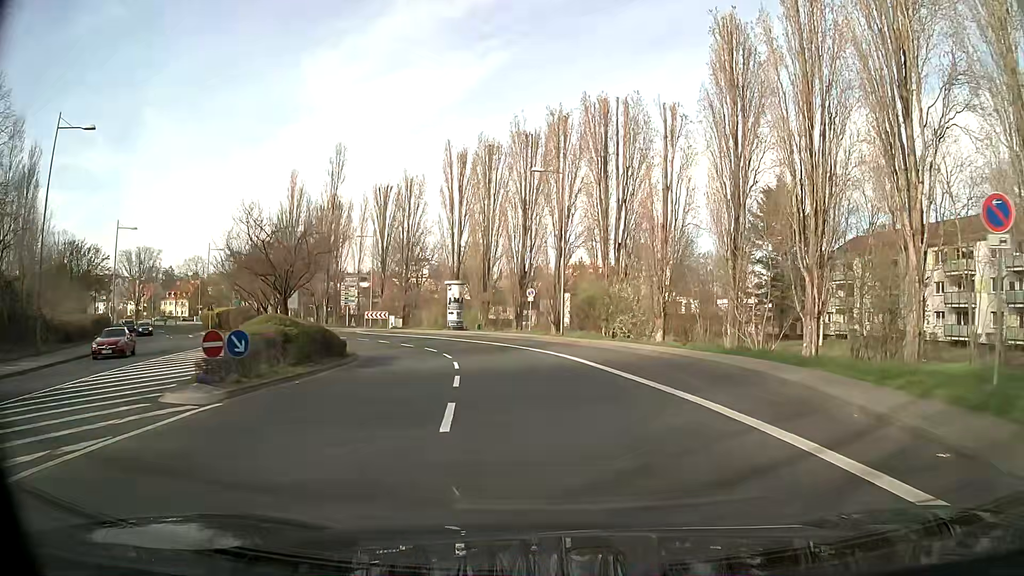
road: tertiary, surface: asphalt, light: Day
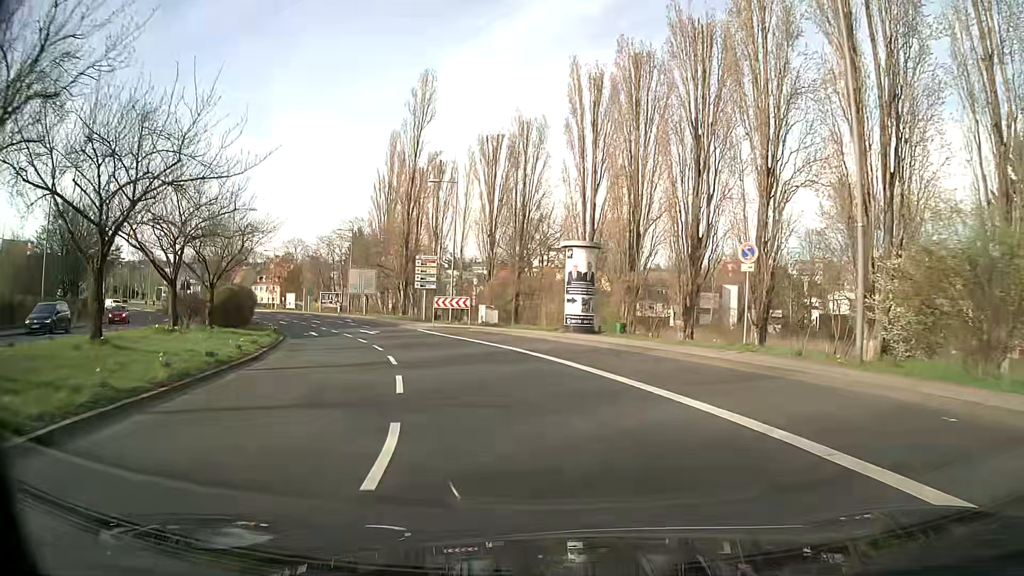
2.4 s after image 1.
(-2.4, +27.1) m; -12°
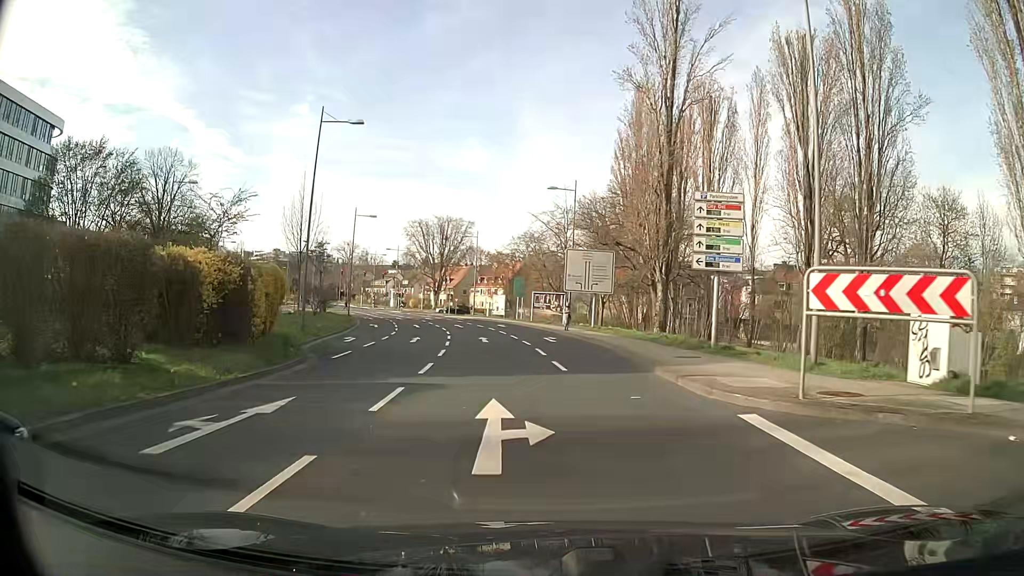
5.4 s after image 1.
(-6.3, +31.9) m; -21°
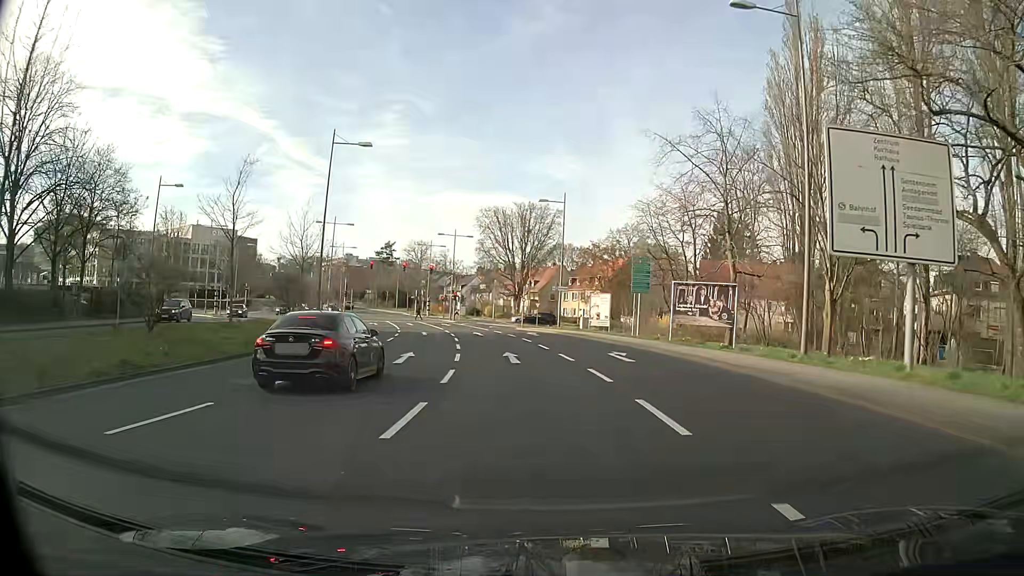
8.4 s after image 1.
(-2.6, +32.1) m; -8°
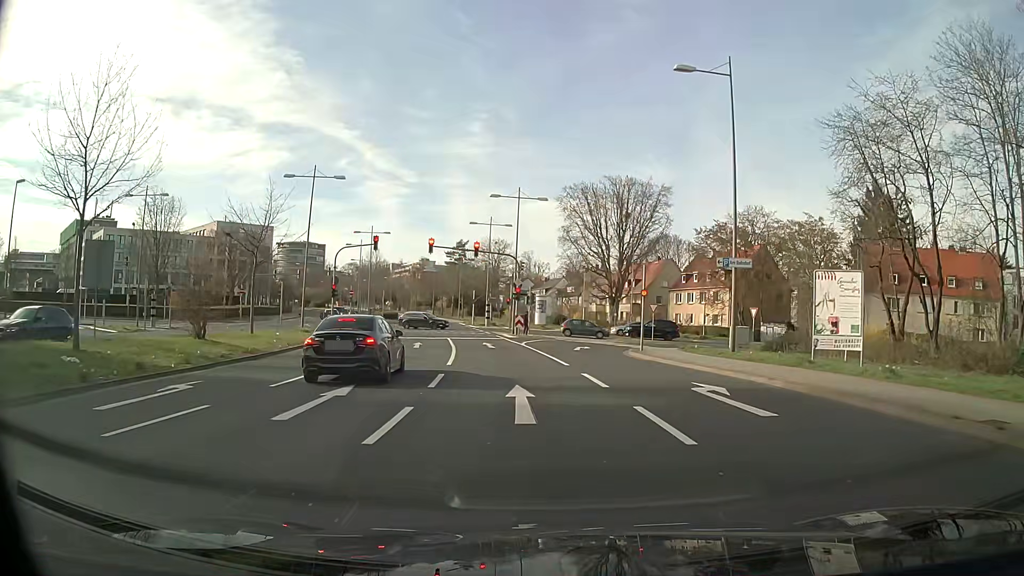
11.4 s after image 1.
(-1.9, +30.4) m; -7°
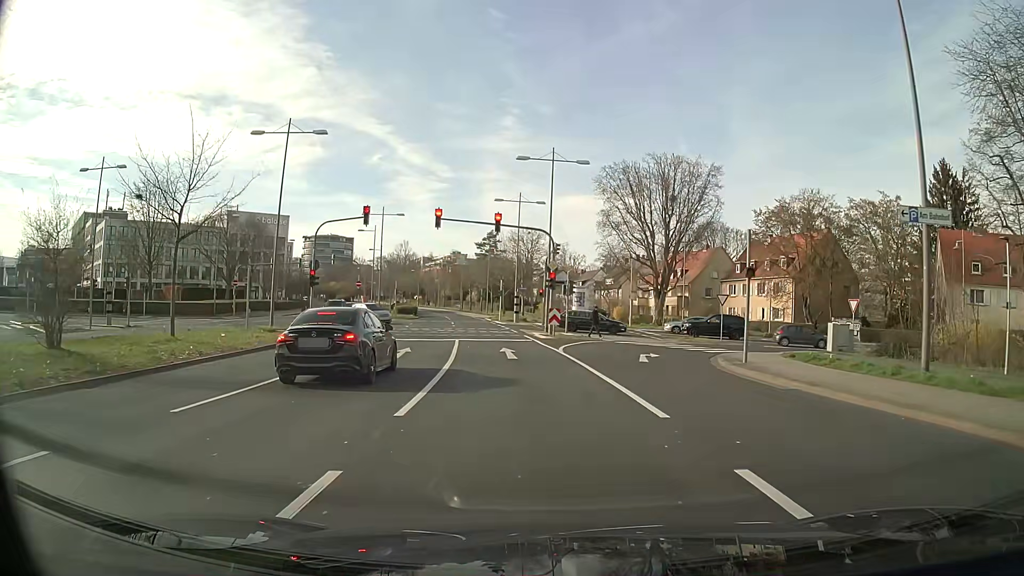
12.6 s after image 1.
(-0.3, +10.5) m; -3°
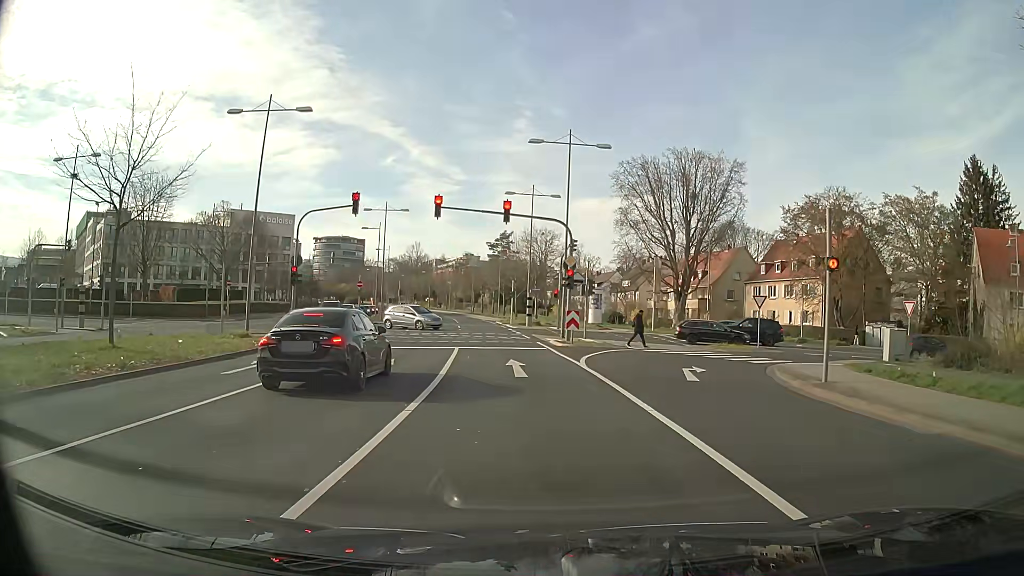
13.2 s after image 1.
(-0.1, +4.5) m; -1°
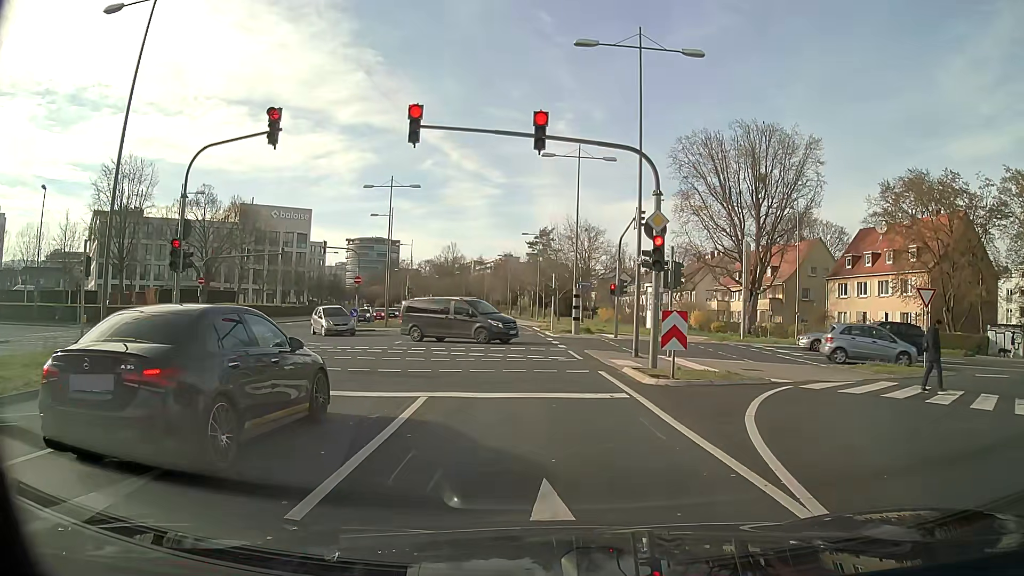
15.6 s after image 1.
(-0.4, +13.2) m; -3°
(0, +10) (-1, +20) (-1, +30) (-2, +40) (-2, +50) (-3, +60) (-4, +70) (-5, +80) (-7, +90) (-8, +100) m
